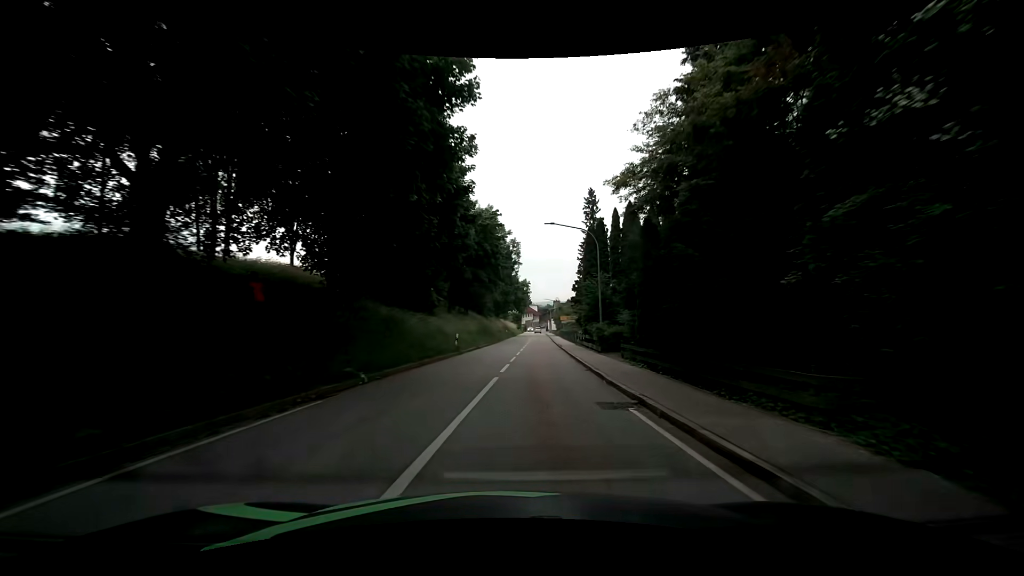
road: tertiary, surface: asphalt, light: Day
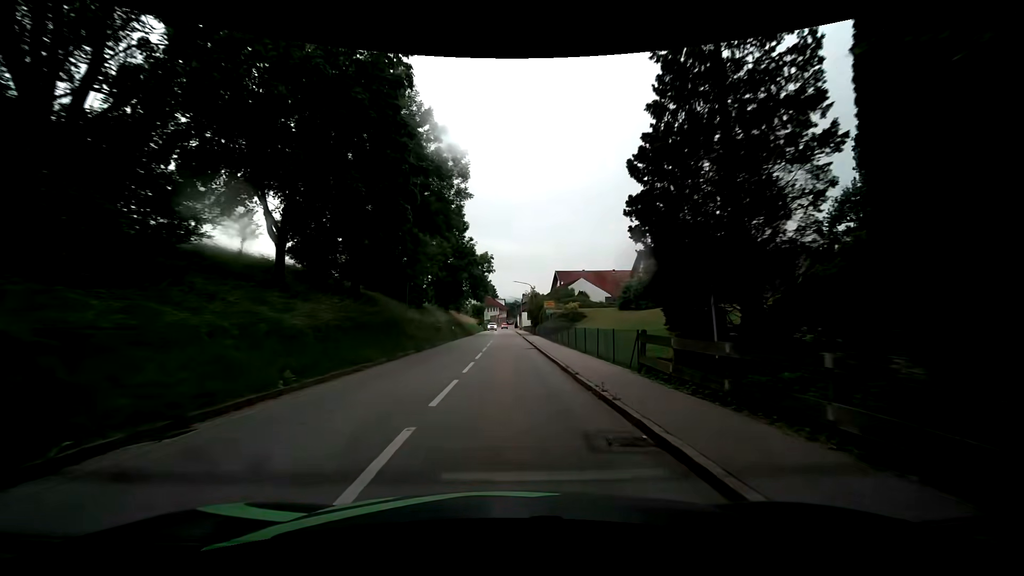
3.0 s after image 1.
(+1.4, +32.1) m; +3°
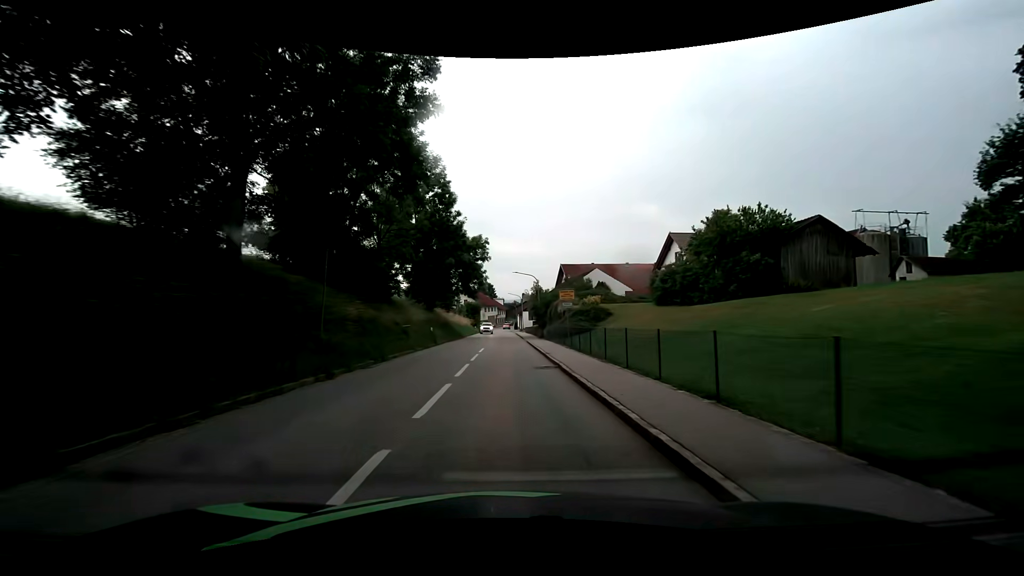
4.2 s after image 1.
(0.0, +13.3) m; 0°
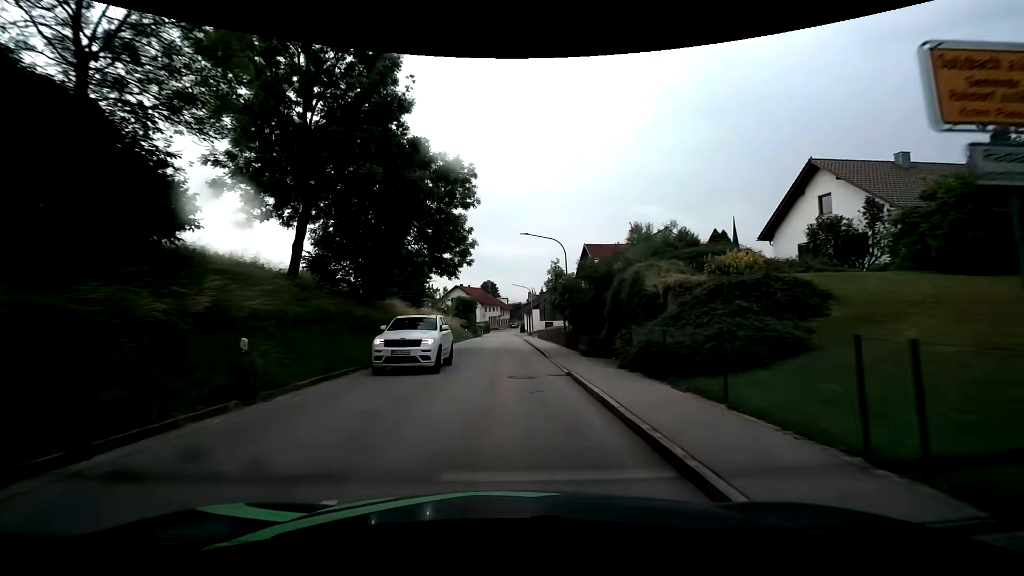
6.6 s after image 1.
(0.0, +25.6) m; -1°
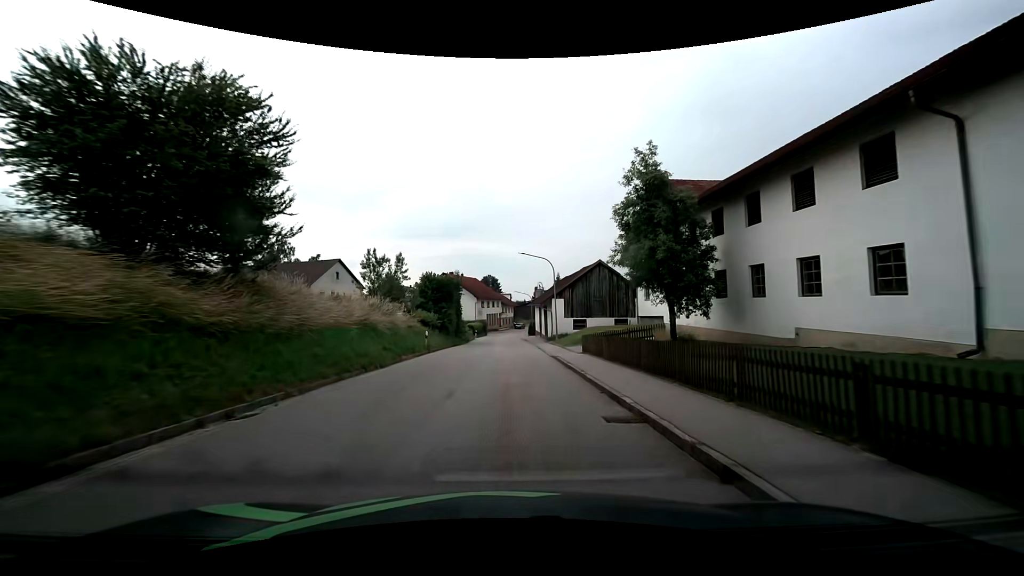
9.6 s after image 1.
(+0.2, +31.6) m; +1°
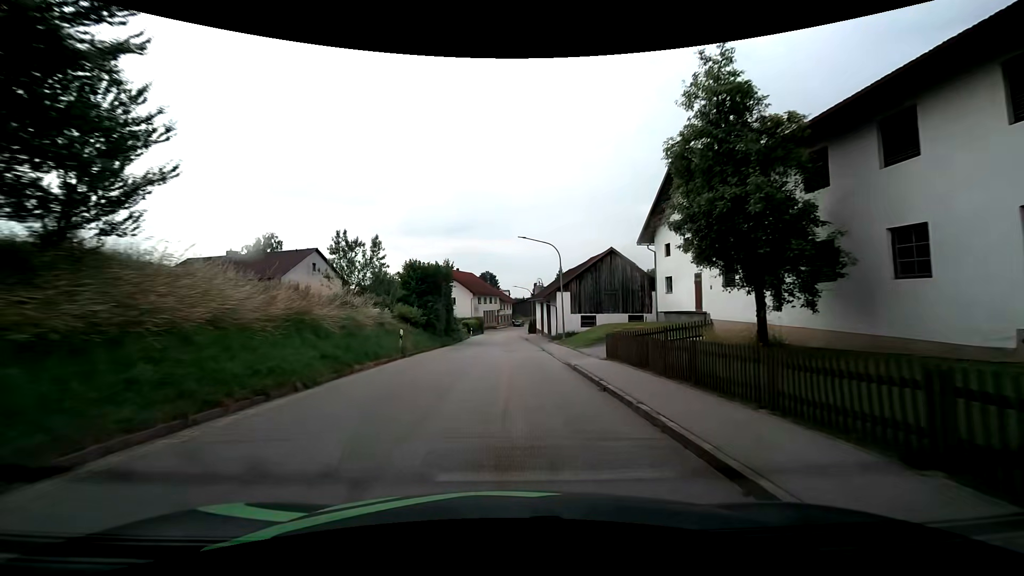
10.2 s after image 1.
(0.0, +6.4) m; 0°
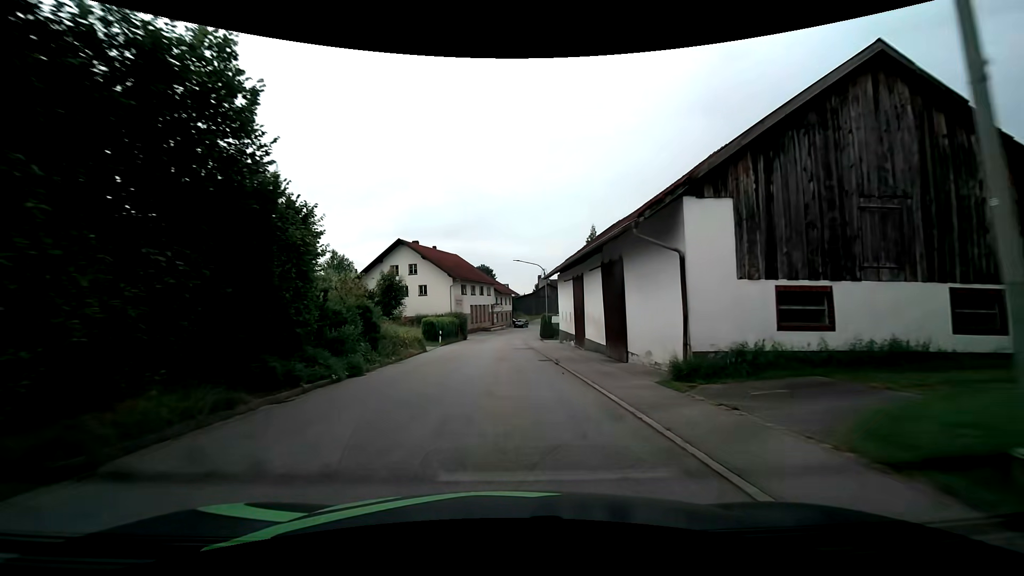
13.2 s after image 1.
(+0.3, +32.0) m; 0°
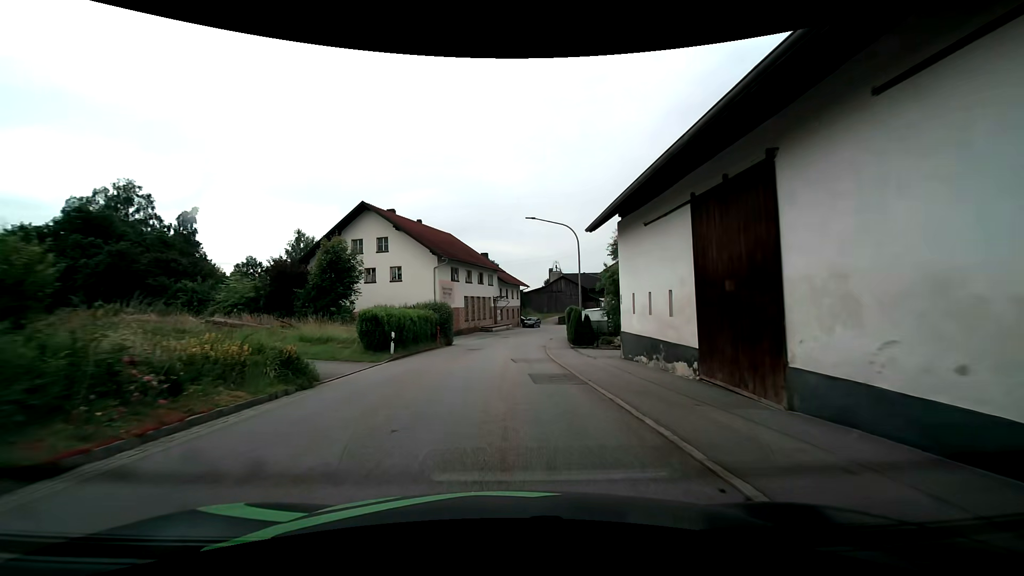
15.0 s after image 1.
(0.0, +18.4) m; 0°
(0, +10) (0, +20) (0, +30) (+1, +40) (+3, +50) (+5, +60) (+8, +69) (+12, +78) (+18, +87) (+24, +94) m
